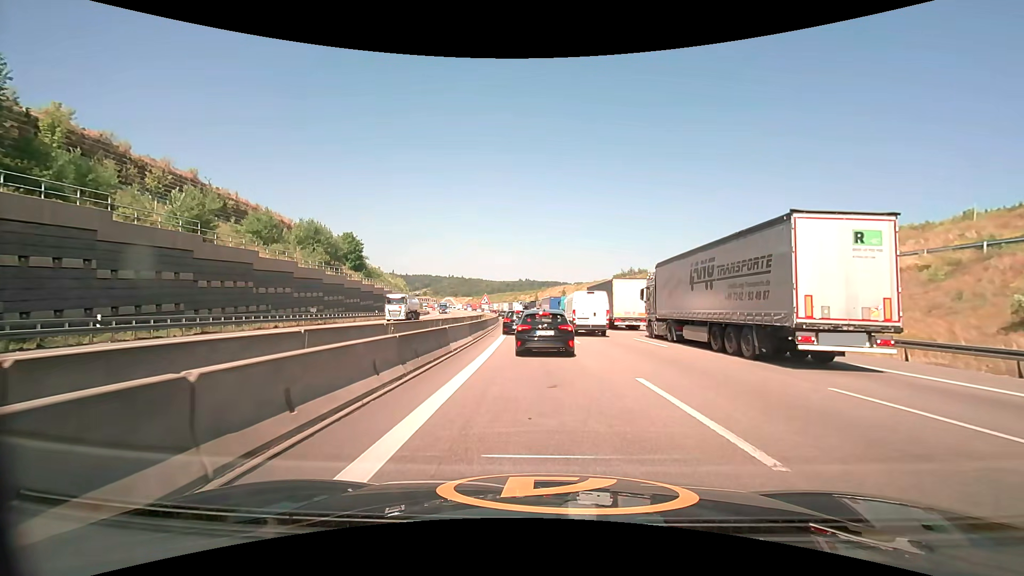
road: motorway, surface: asphalt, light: Day
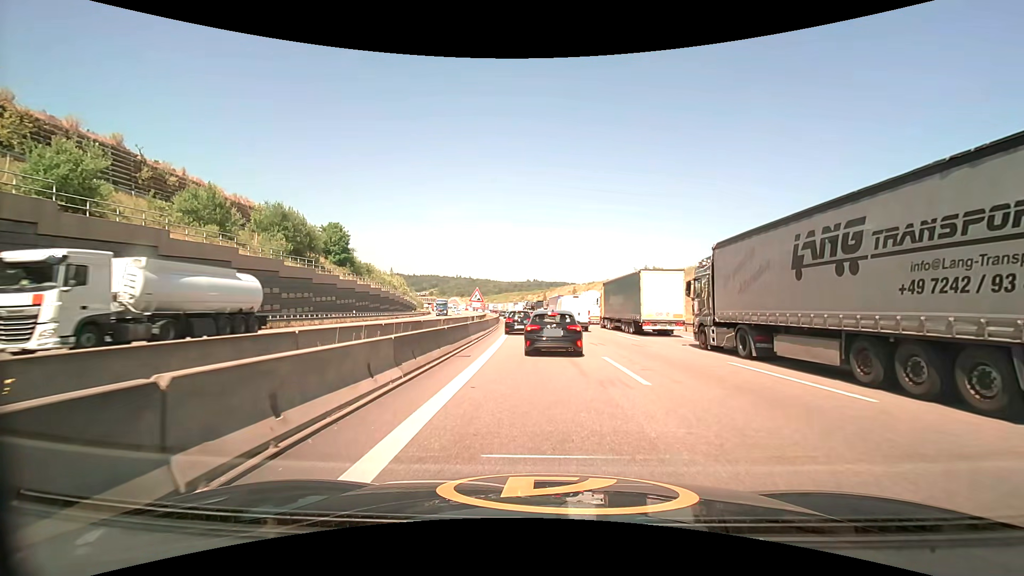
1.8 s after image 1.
(0.0, +12.4) m; -1°
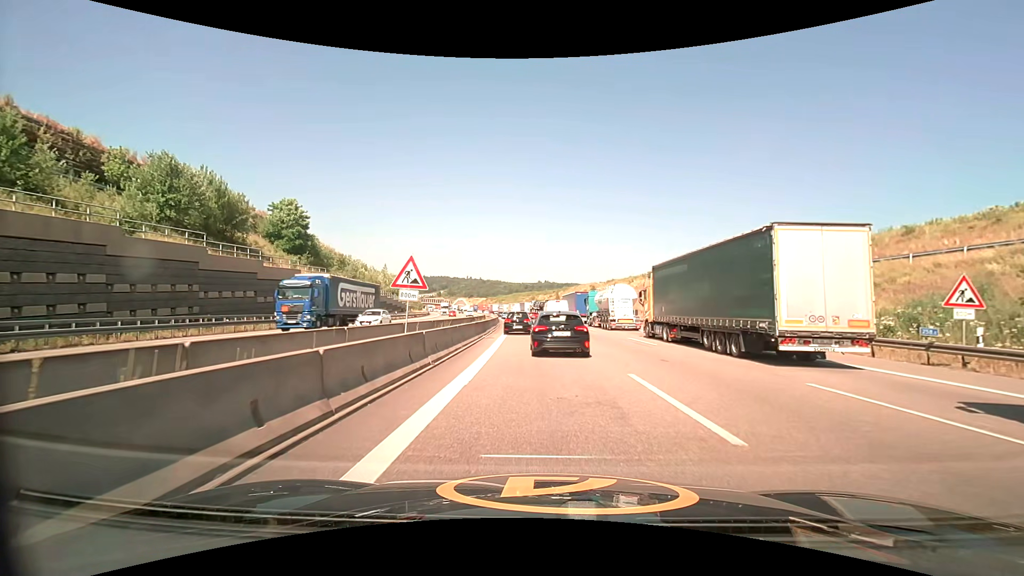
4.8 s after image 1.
(-0.3, +21.5) m; -2°
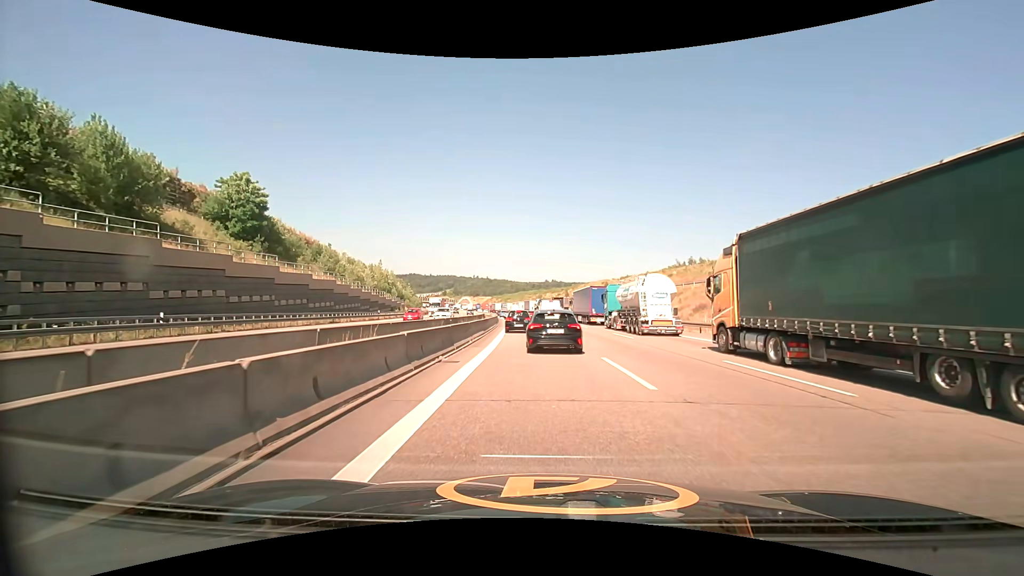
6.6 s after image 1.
(-0.1, +13.6) m; -1°
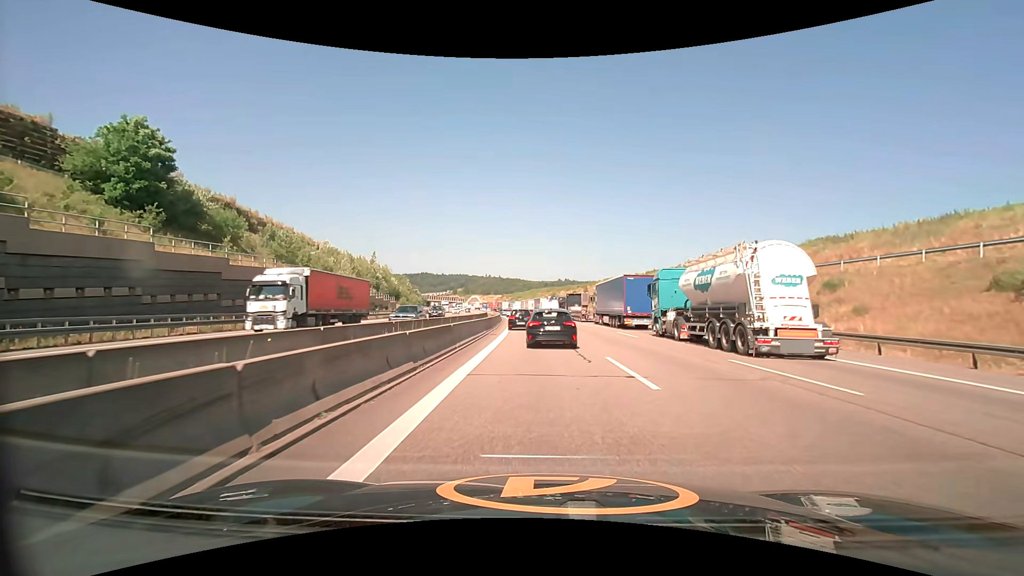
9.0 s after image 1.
(-0.2, +18.2) m; -2°
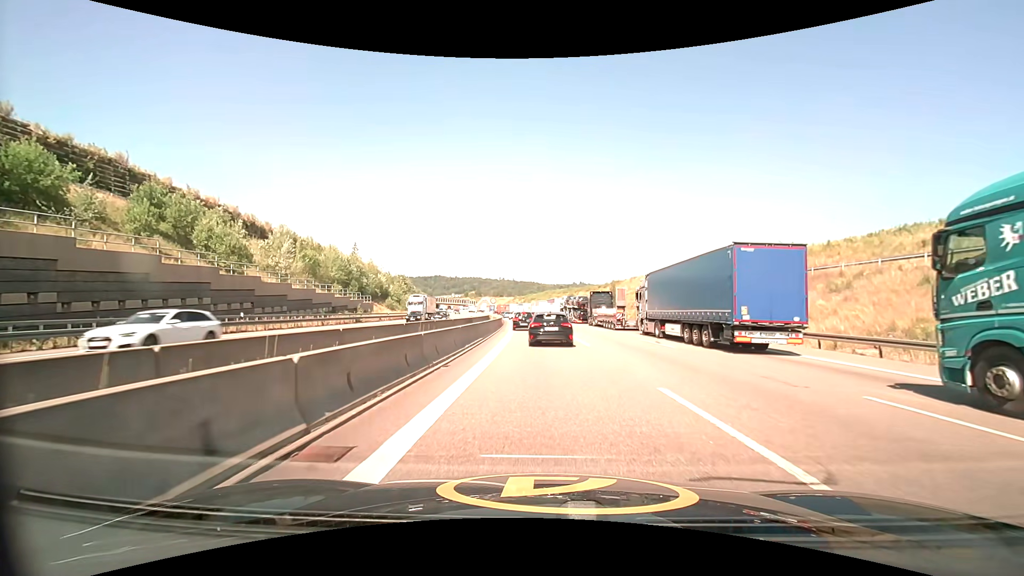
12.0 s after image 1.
(-0.3, +23.4) m; -2°
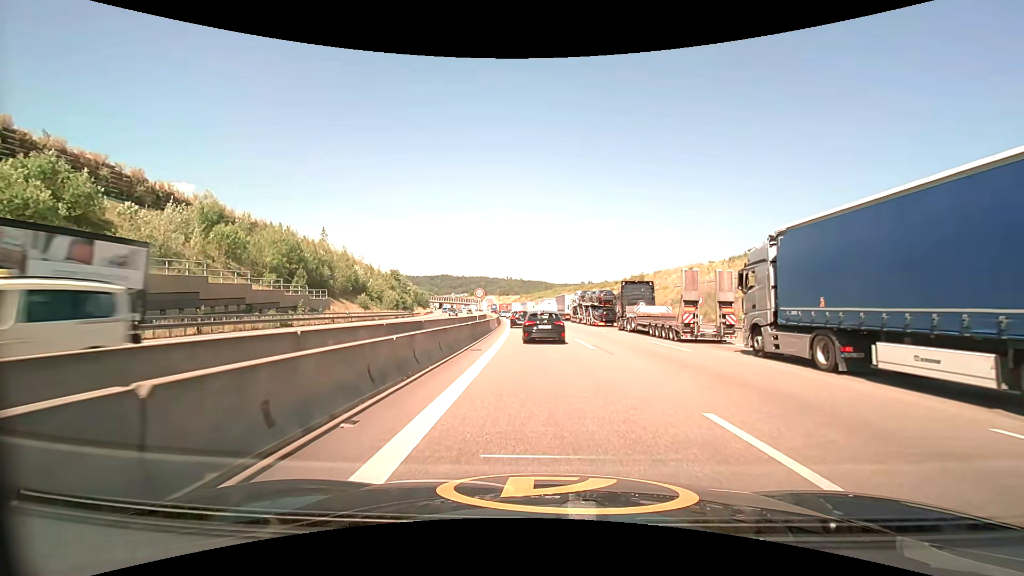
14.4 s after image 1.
(-0.2, +20.2) m; -1°
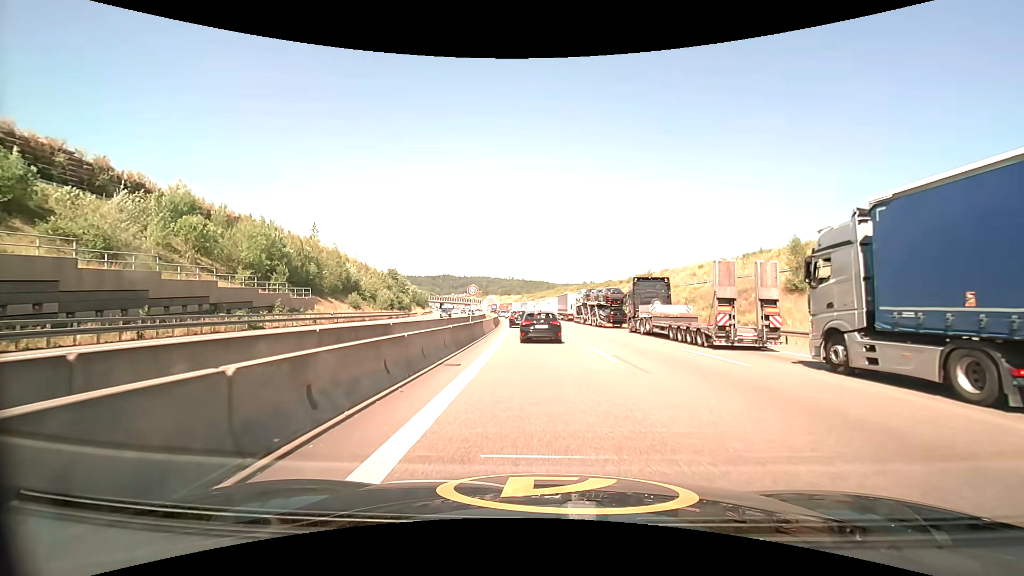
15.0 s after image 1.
(0.0, +5.0) m; 0°
(0, +10) (0, +20) (-1, +30) (-1, +40) (-2, +50) (-2, +60) (-3, +70) (-4, +80) (-5, +90) (-6, +100) m
